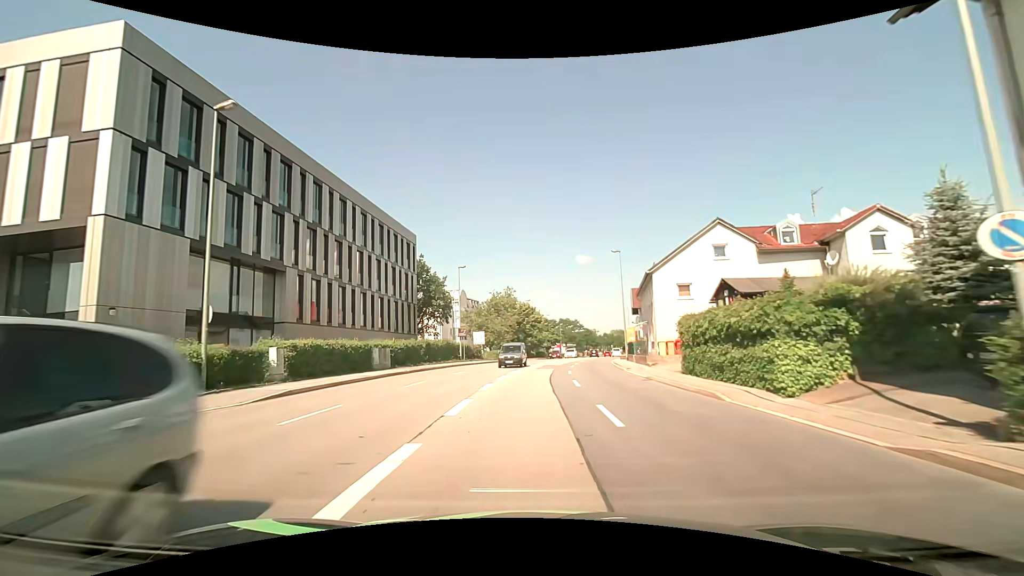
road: primary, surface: asphalt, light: Day
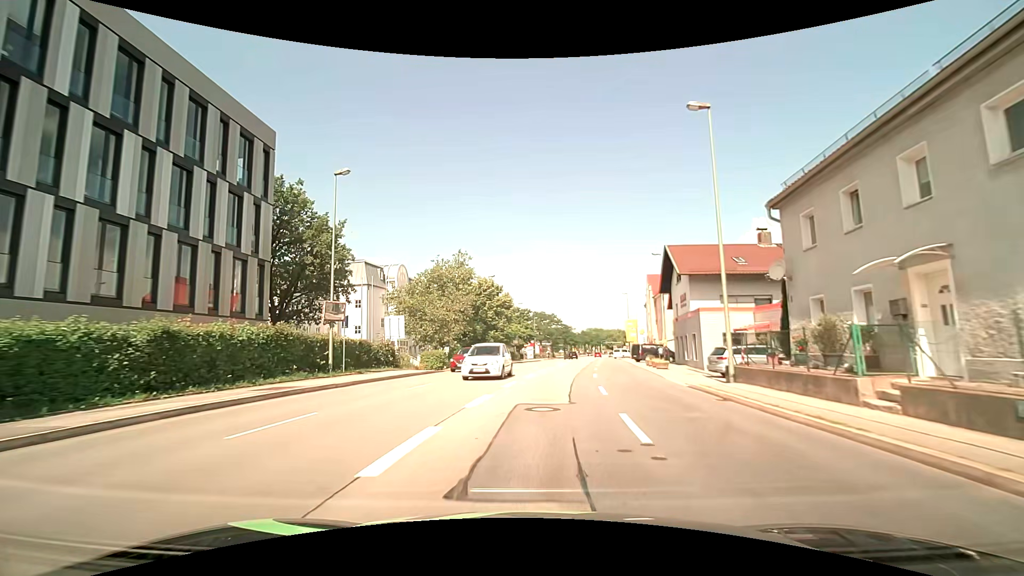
(+0.5, +28.5) m; +4°
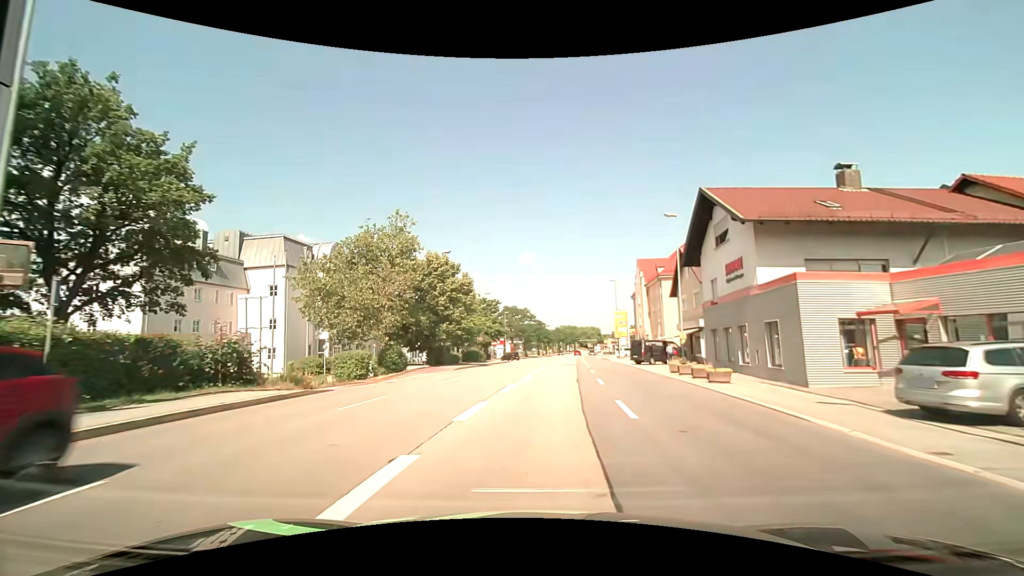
(+0.3, +14.1) m; +3°
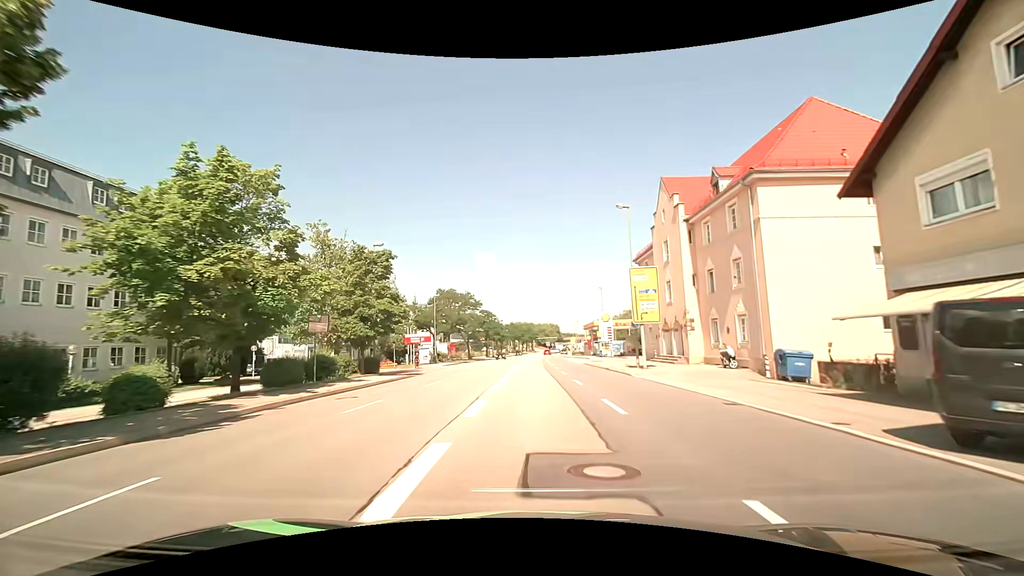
(+2.0, +35.1) m; +5°
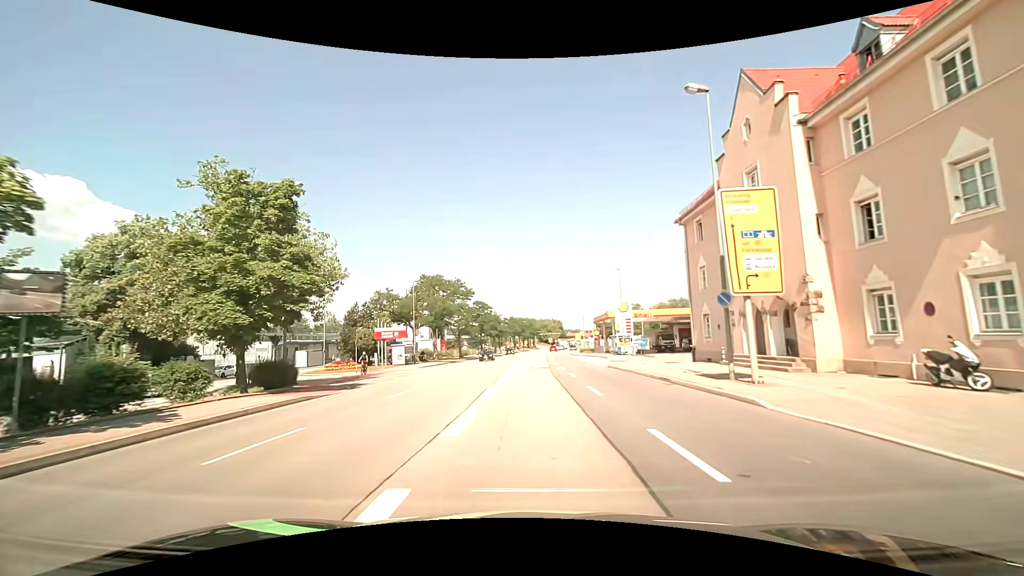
(0.0, +14.3) m; 0°
